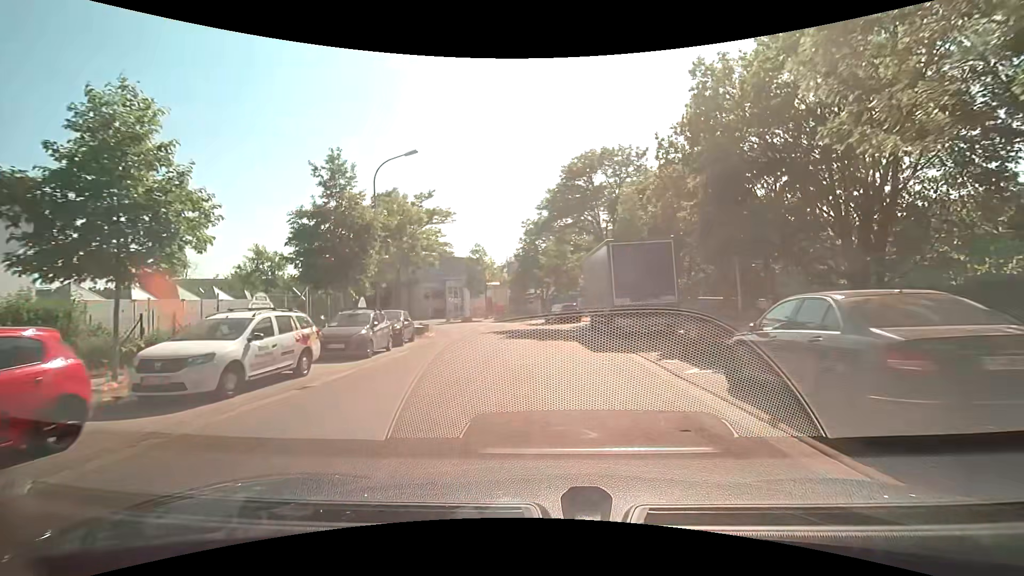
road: residential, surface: asphalt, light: Day
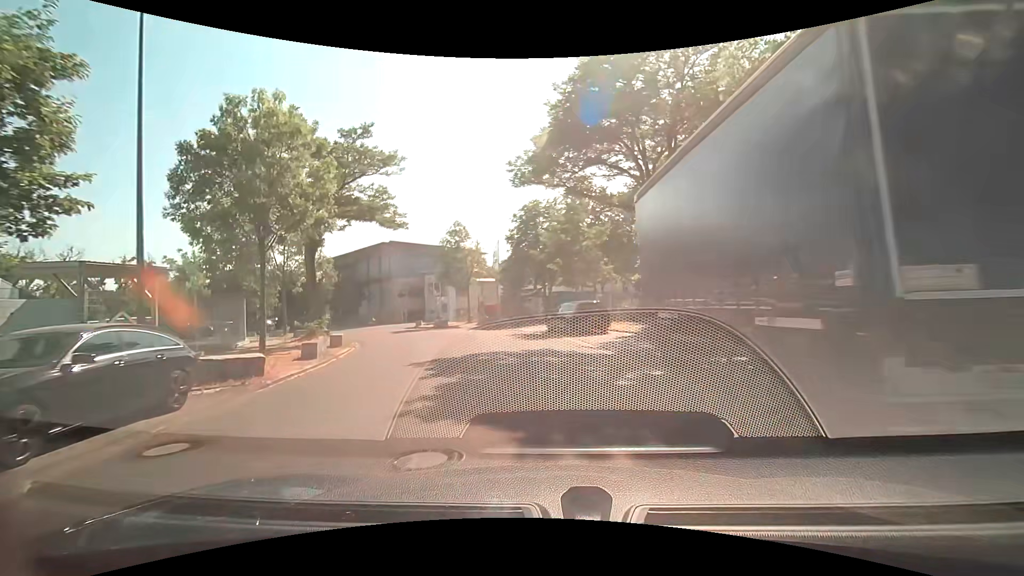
(+0.2, +14.9) m; 0°
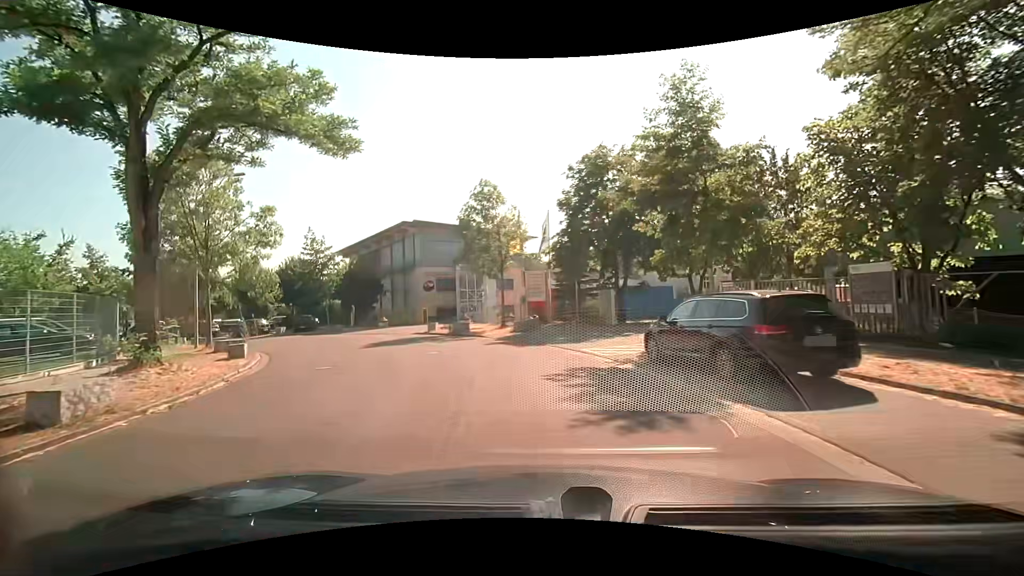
(-0.5, +14.0) m; -6°
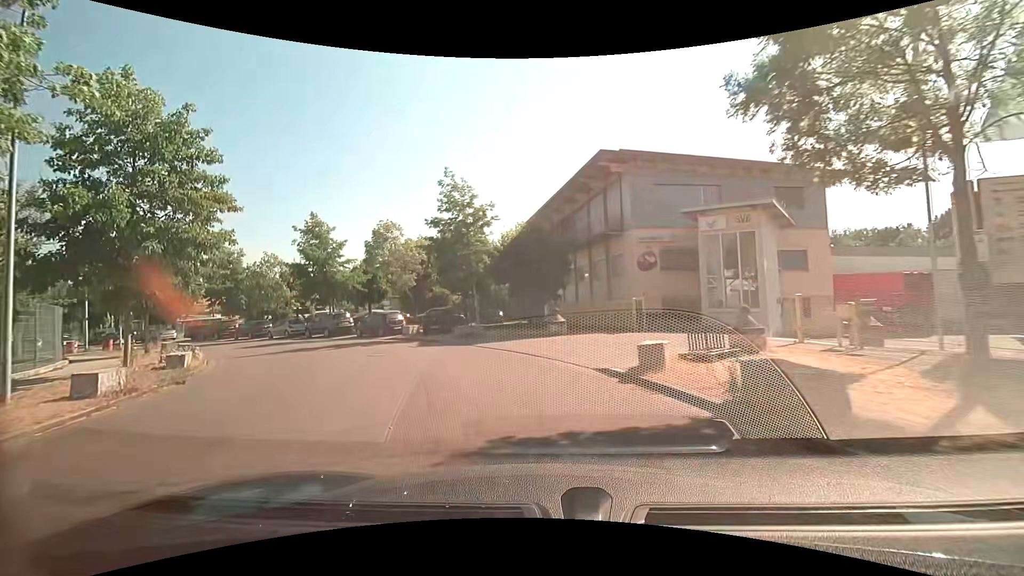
(-3.8, +20.4) m; -25°
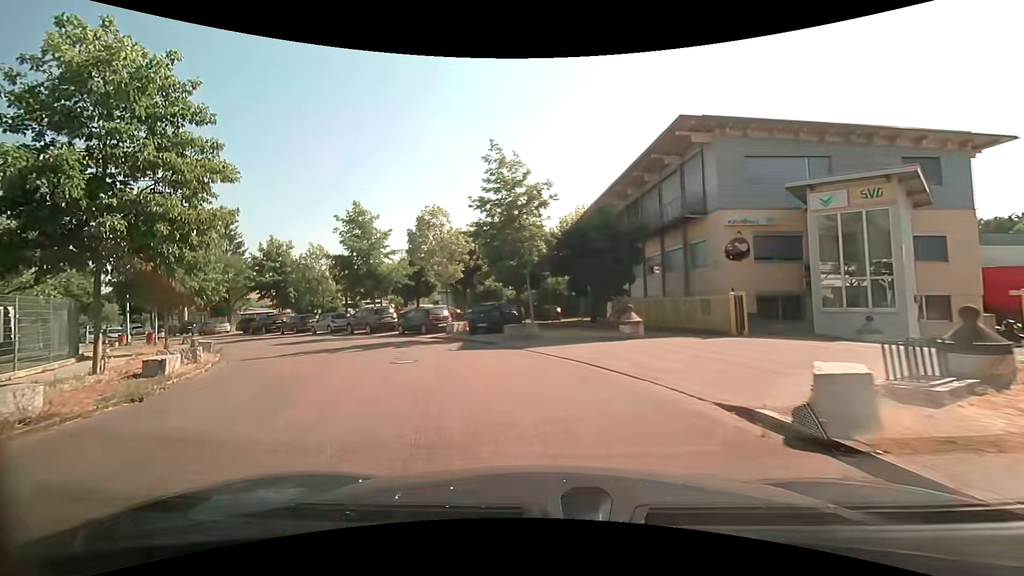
(-0.2, +3.9) m; -7°
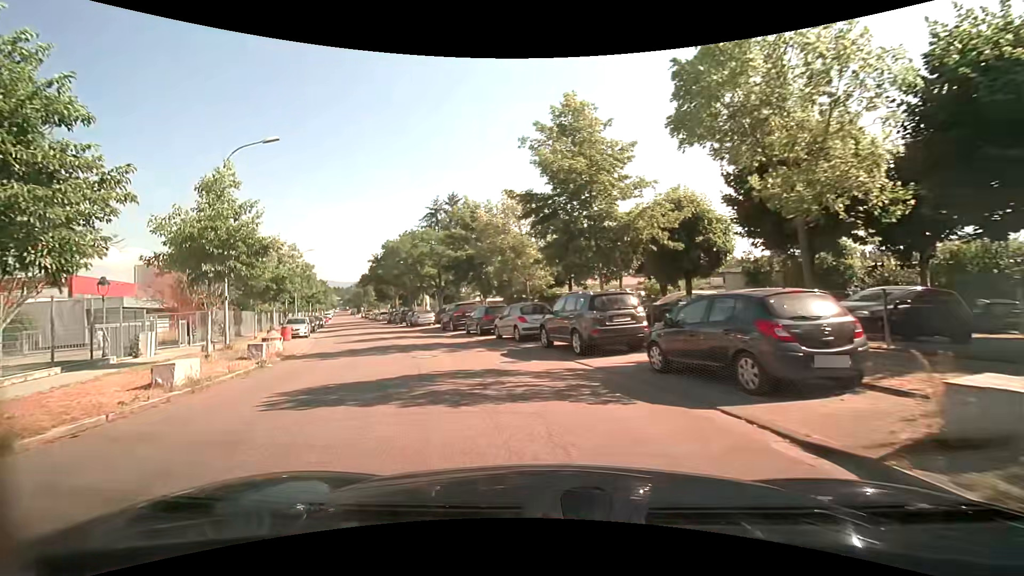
(-4.6, +19.1) m; -29°
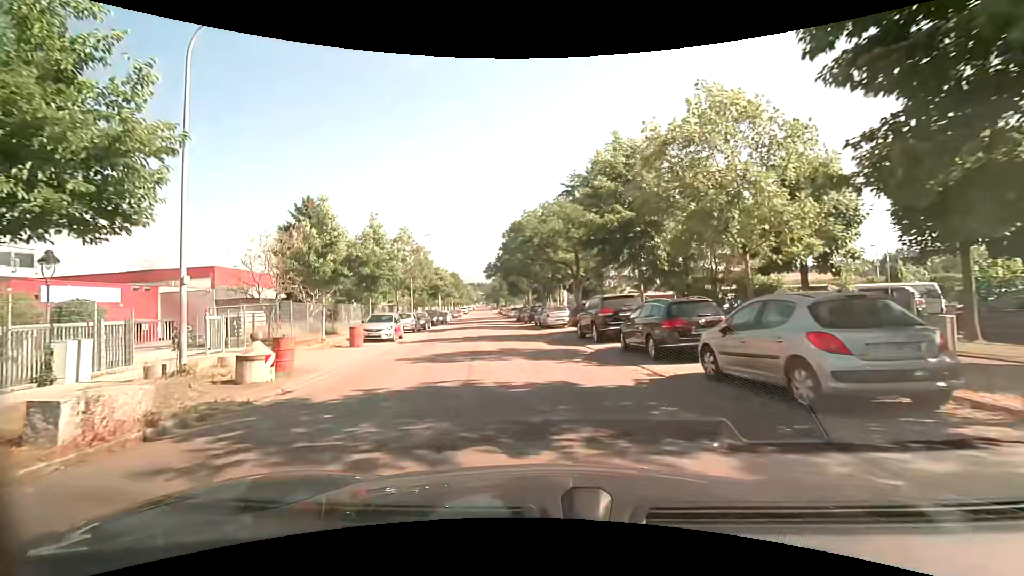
(-1.8, +12.0) m; -15°
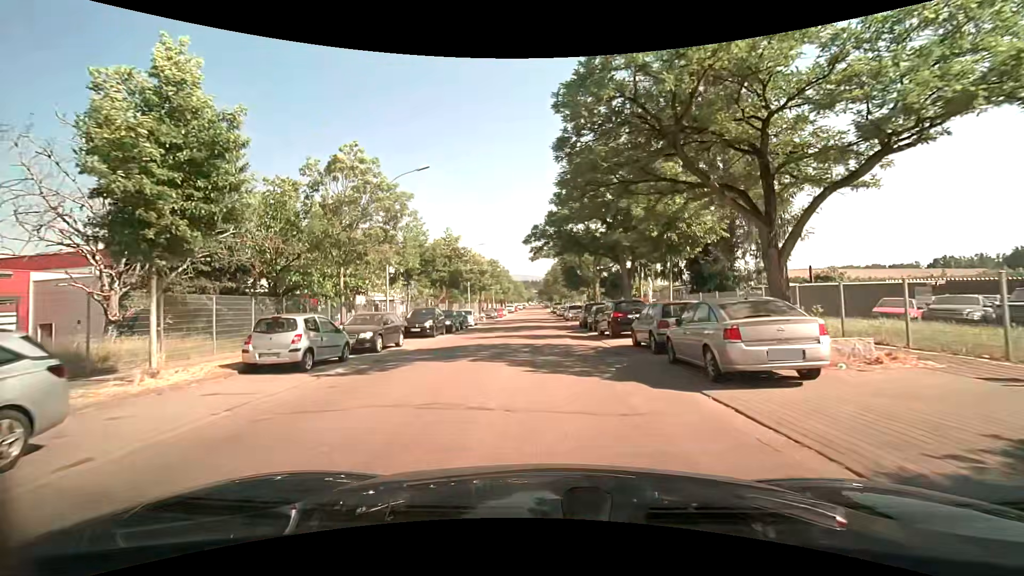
(-1.8, +23.6) m; -6°
(0, +10) (0, +20) (0, +30) (-1, +40) (-1, +50) (-1, +60) (-1, +70) (-1, +80) (-1, +90) (-2, +100) m
